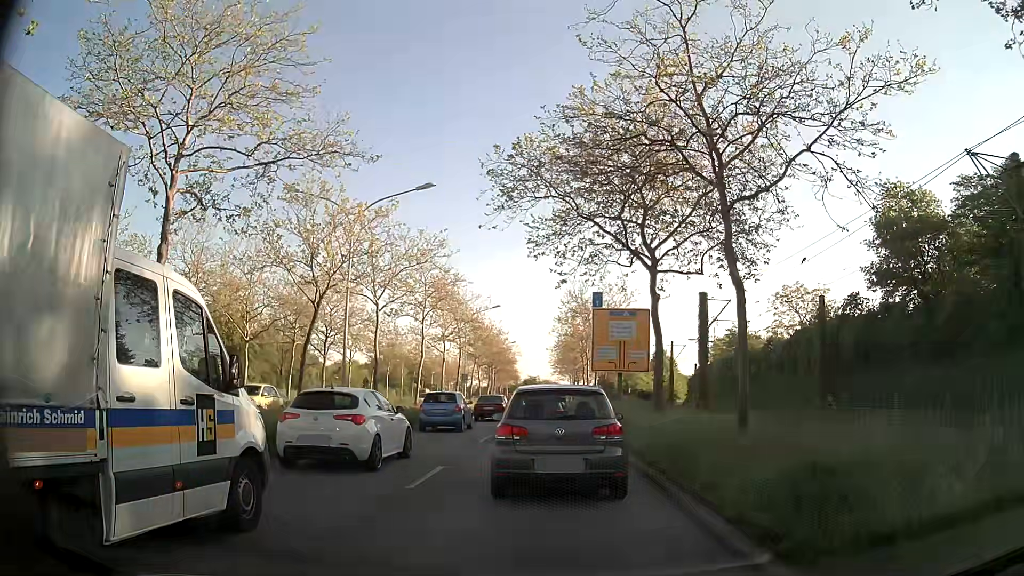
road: primary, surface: asphalt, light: Day
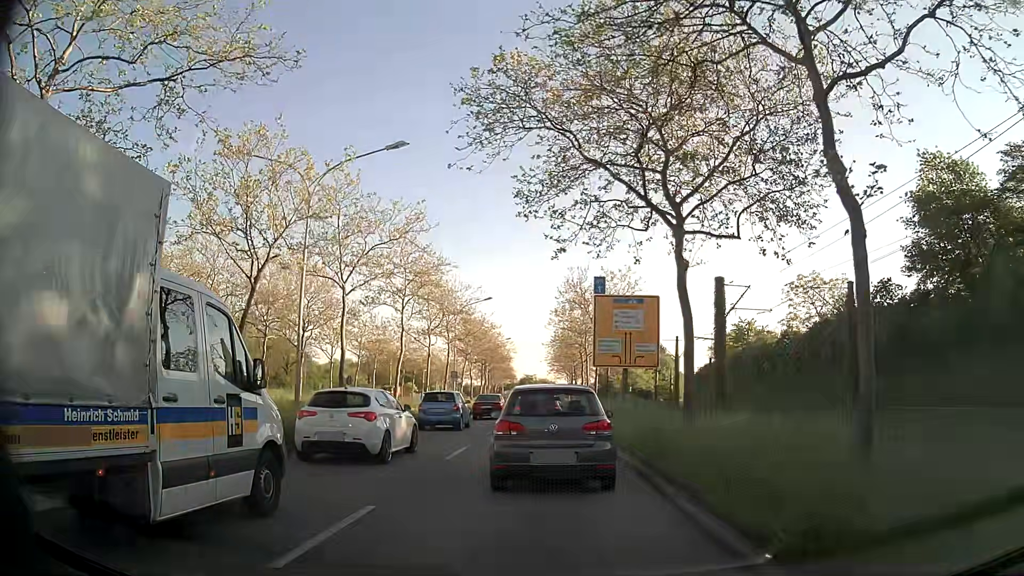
(-0.1, +4.8) m; 0°
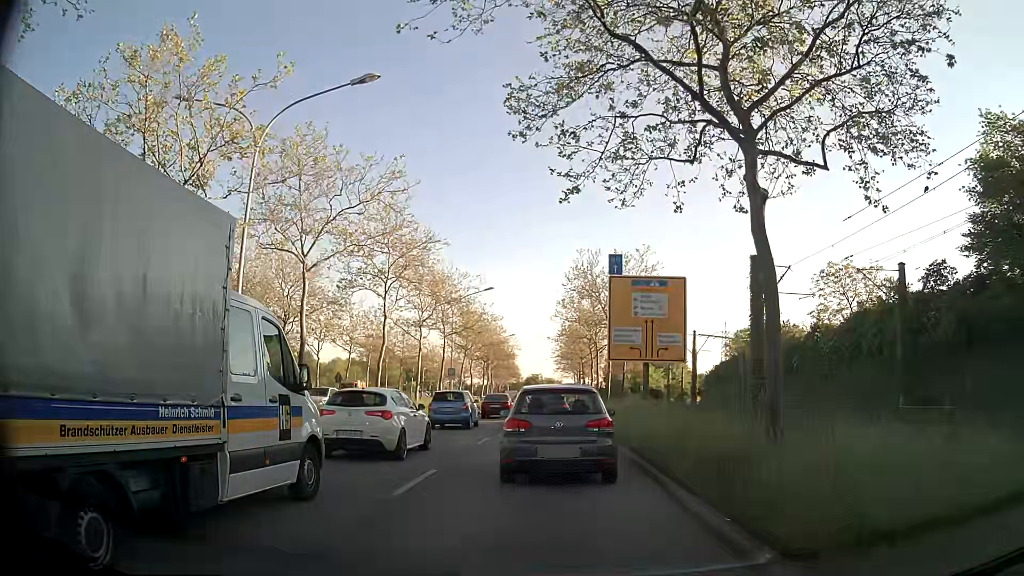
(-0.1, +5.3) m; -2°
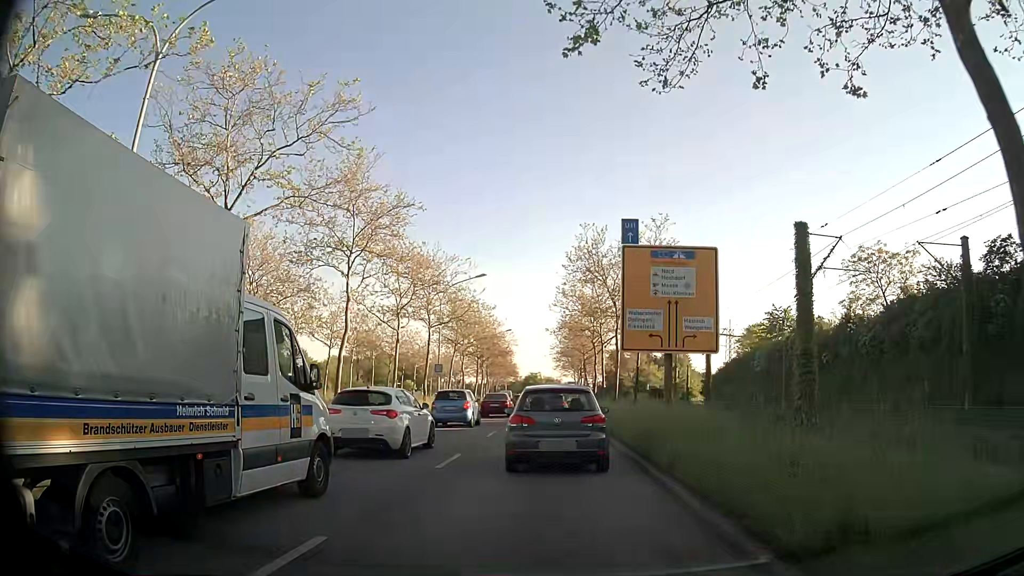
(0.0, +5.8) m; -1°
